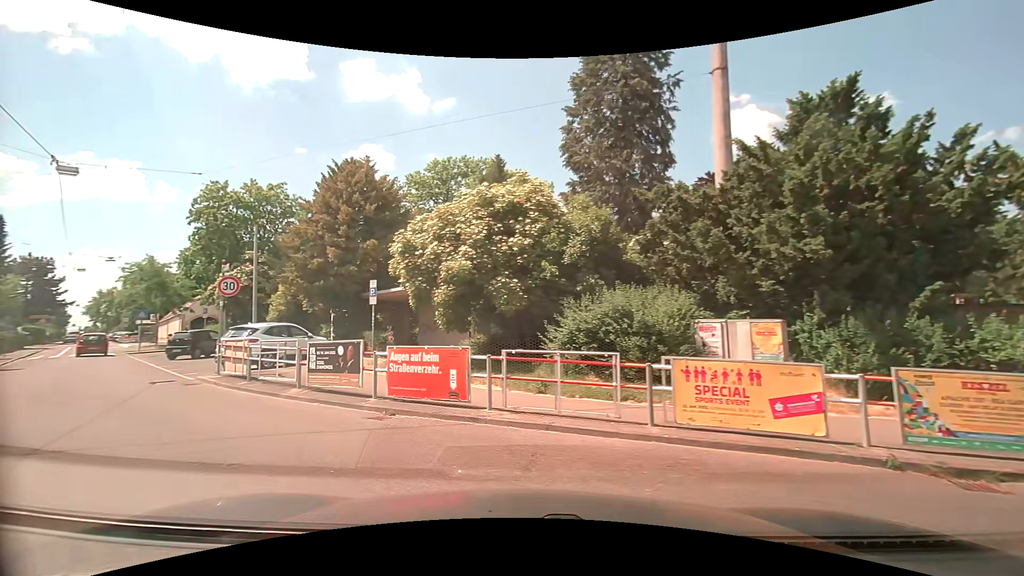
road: tertiary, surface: asphalt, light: Day
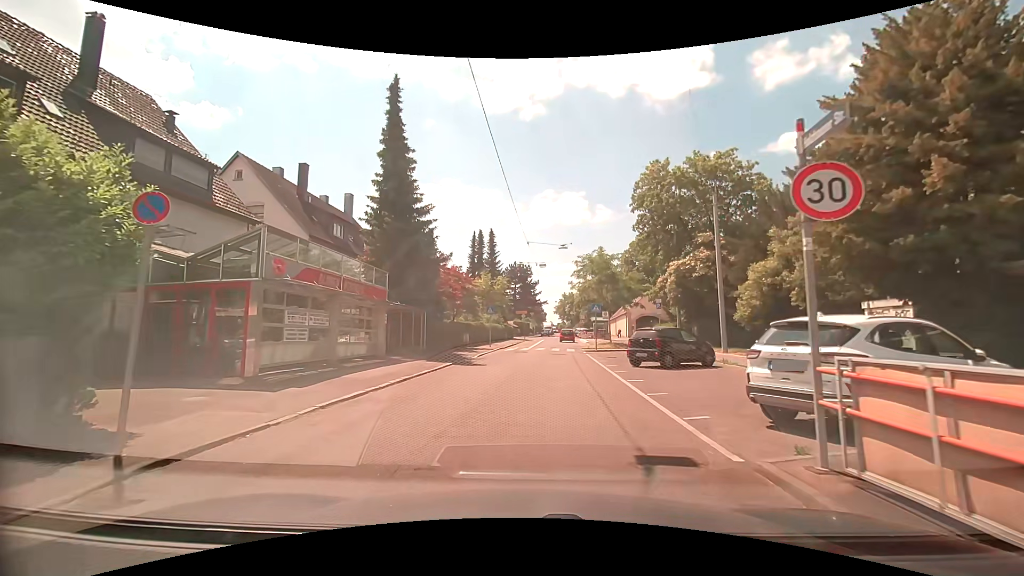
(-6.4, +9.9) m; -49°
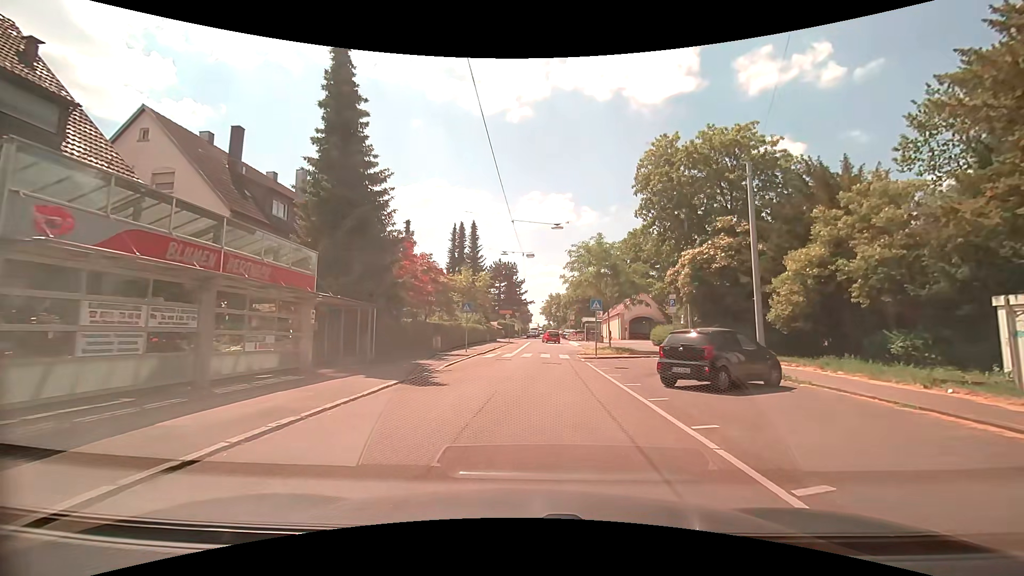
(+0.2, +6.3) m; +2°
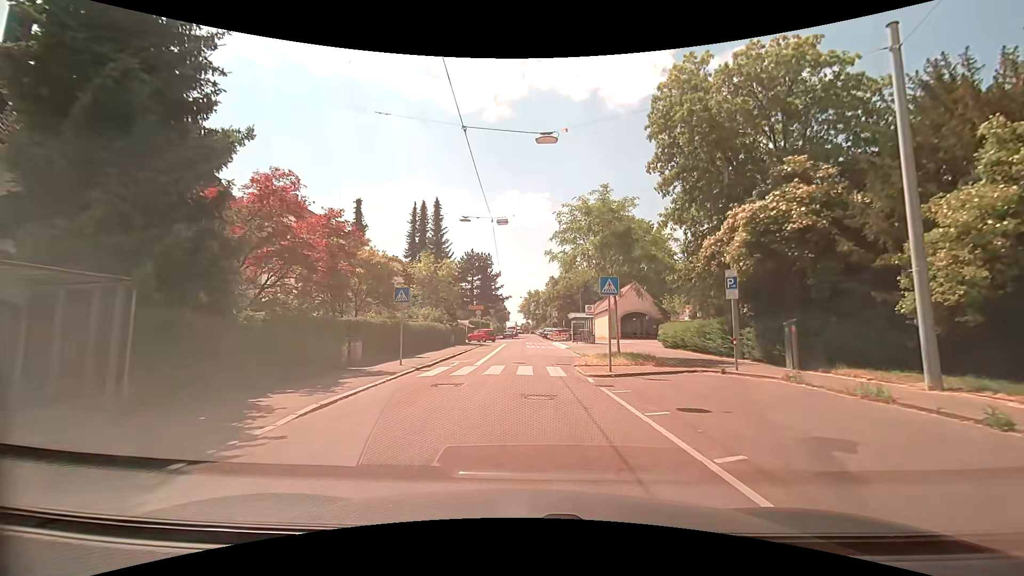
(+0.4, +10.7) m; +3°
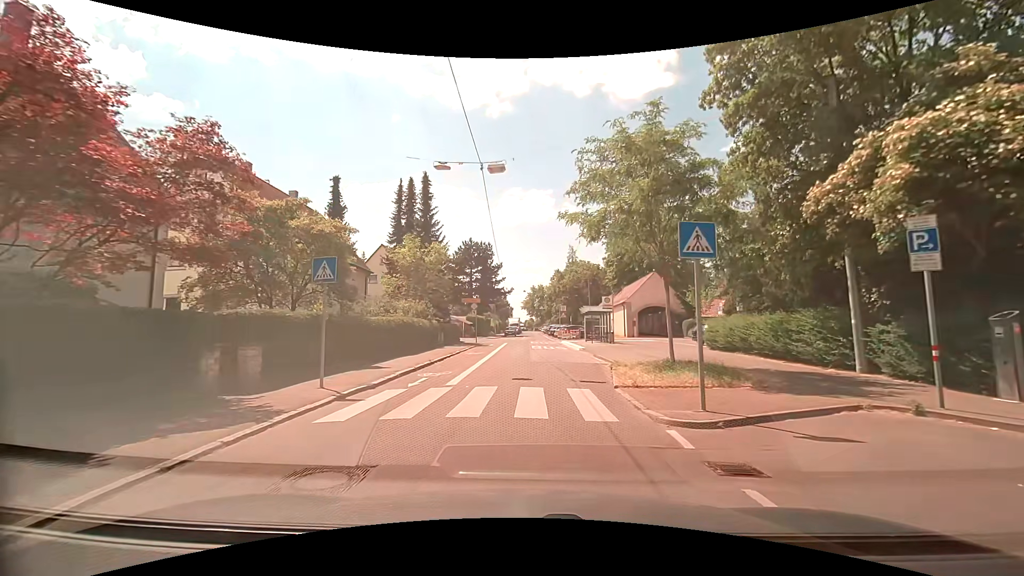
(0.0, +7.7) m; 0°
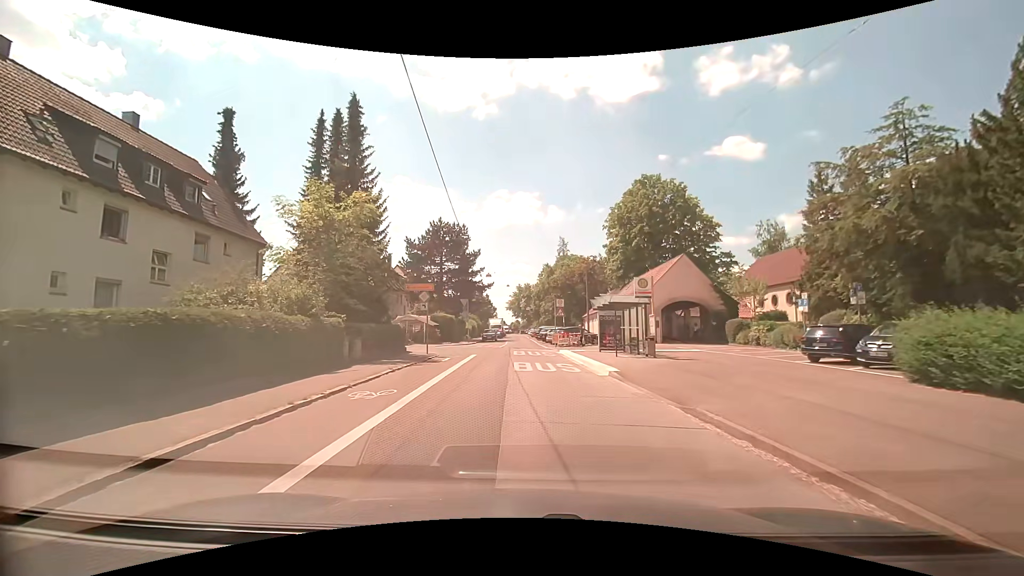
(+0.3, +15.4) m; +2°
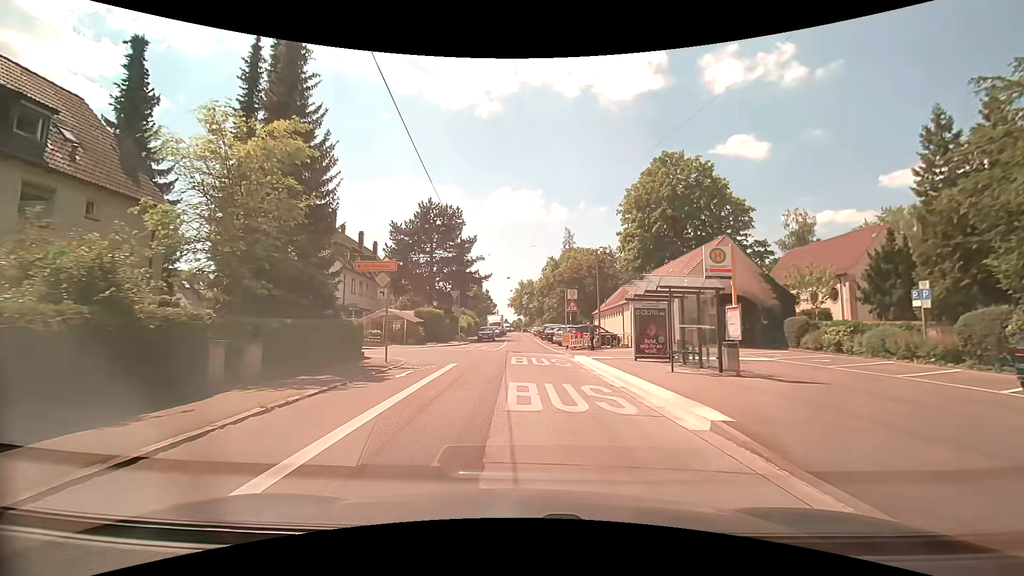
(-0.1, +8.2) m; -1°
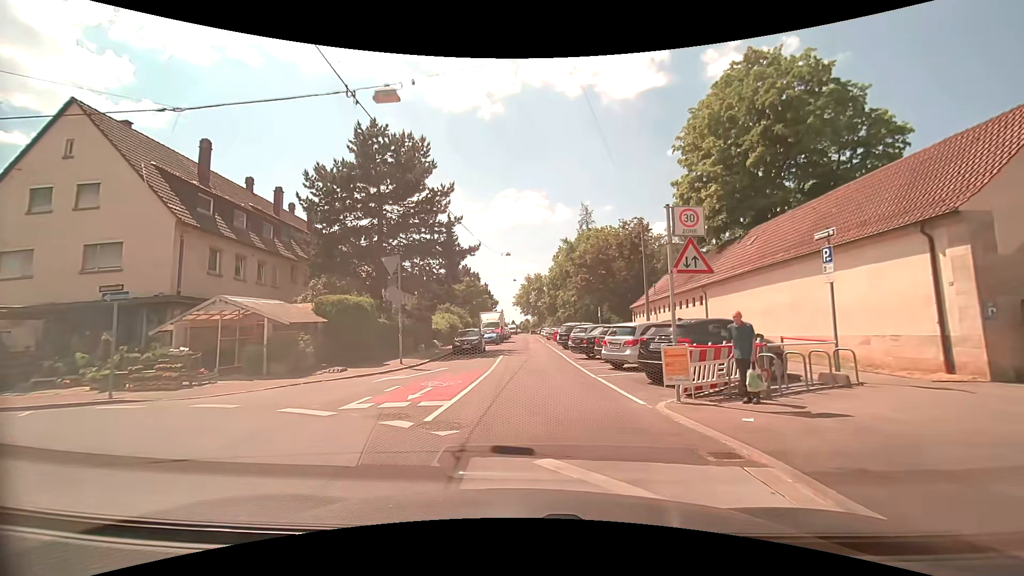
(-0.1, +21.0) m; -1°
